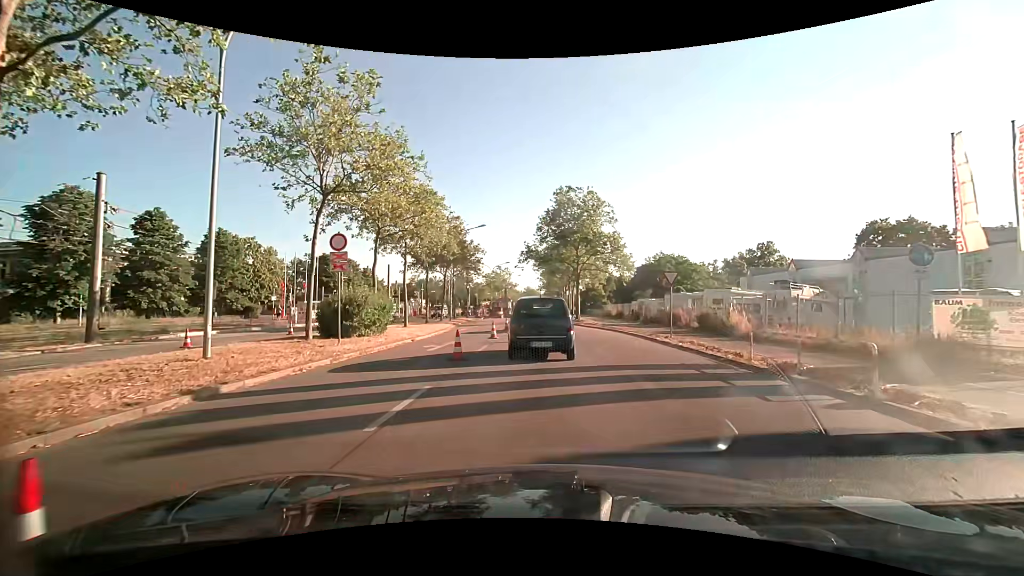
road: primary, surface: asphalt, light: Day
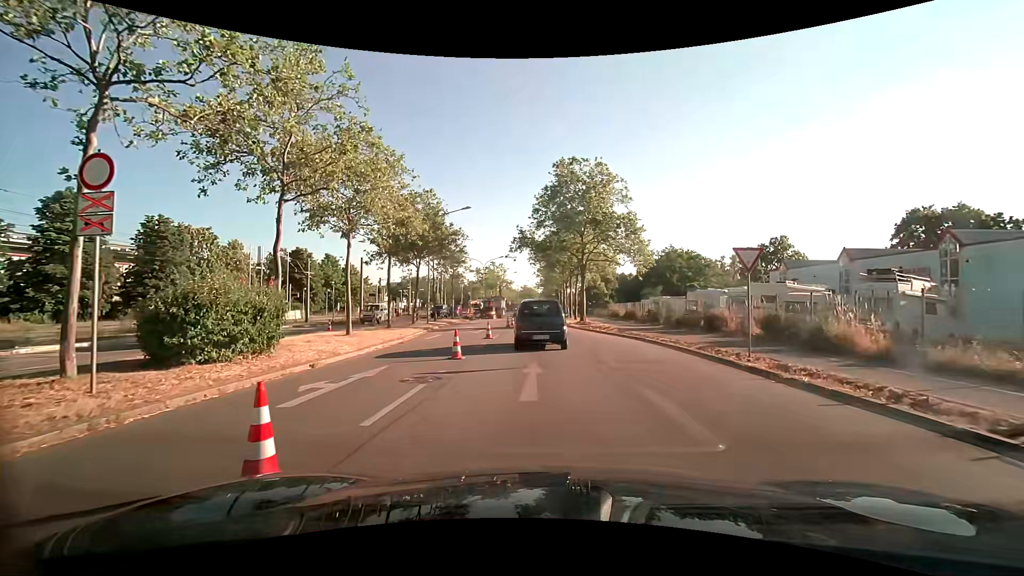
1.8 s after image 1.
(+0.1, +8.9) m; +1°
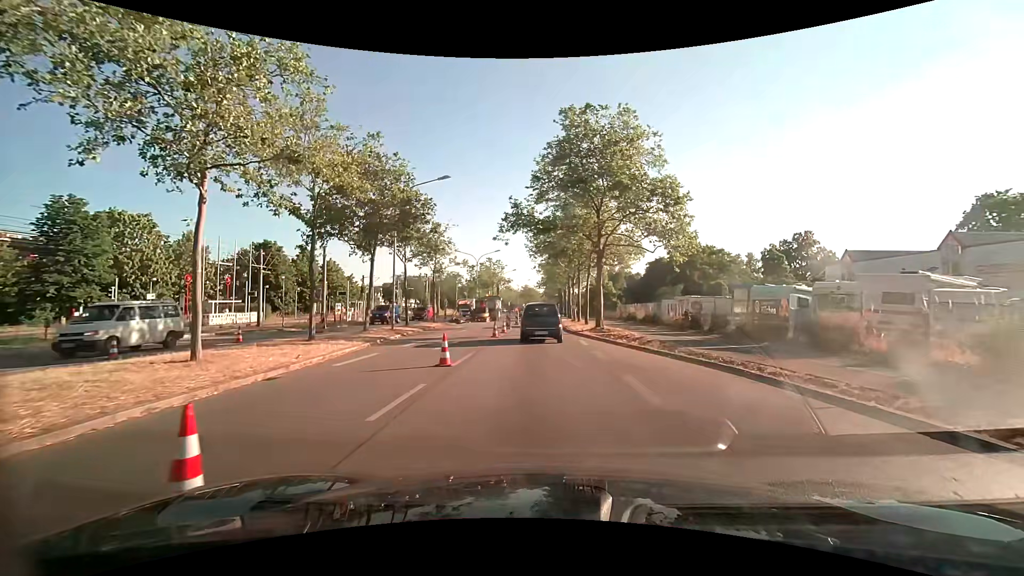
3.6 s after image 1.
(-0.1, +10.3) m; -1°
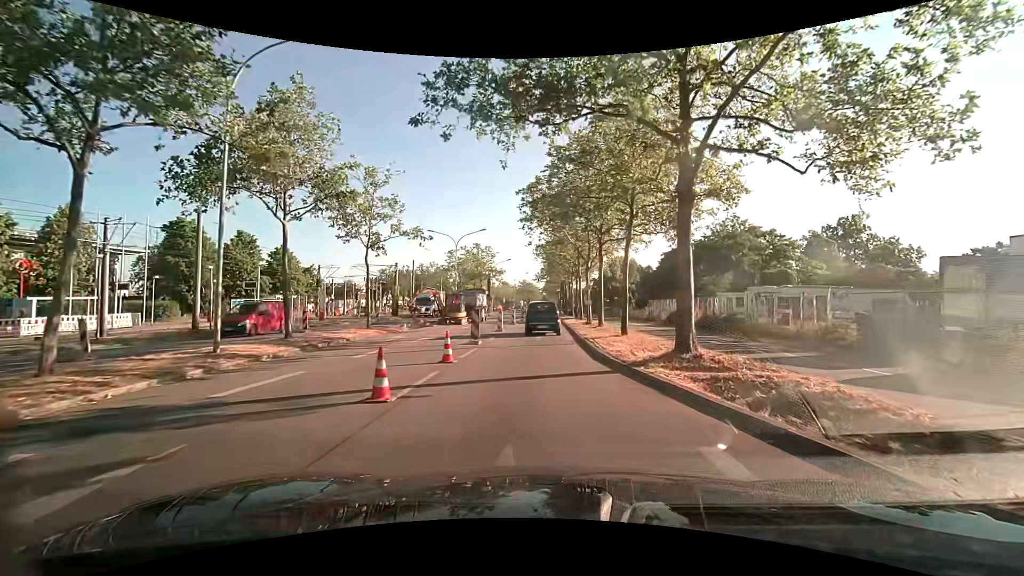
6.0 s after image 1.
(0.0, +17.1) m; 0°
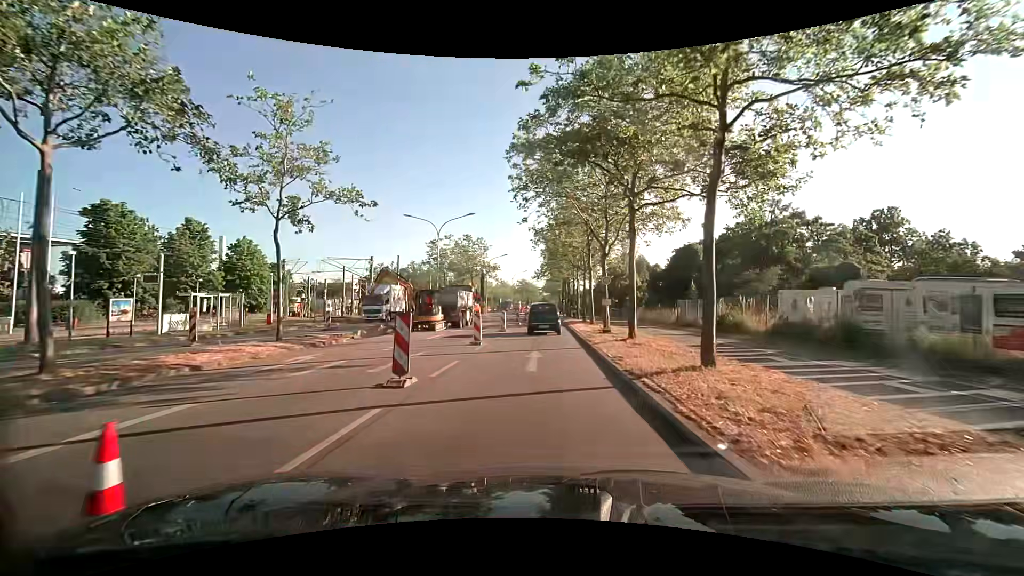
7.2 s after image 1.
(0.0, +9.6) m; 0°
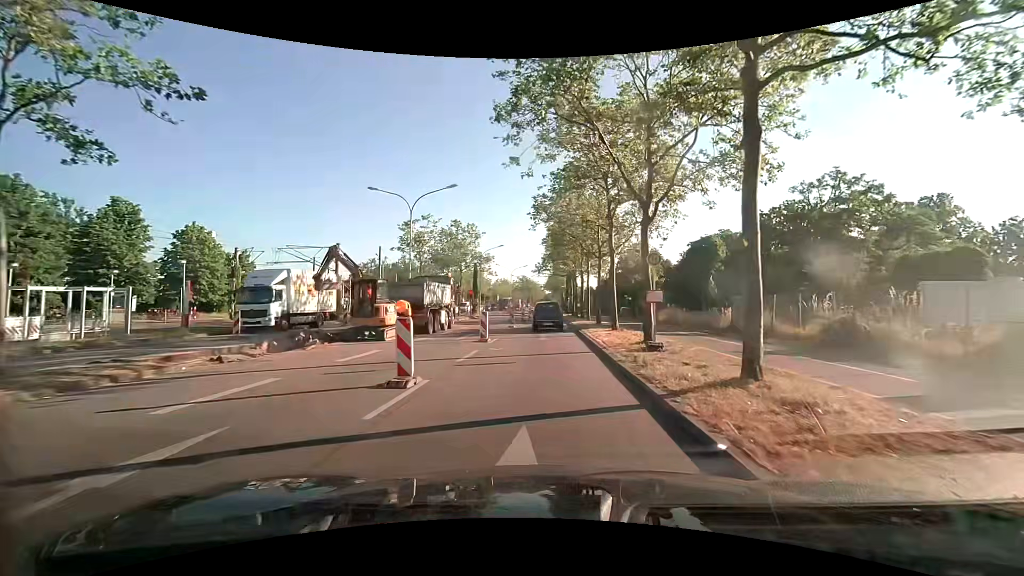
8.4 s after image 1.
(-0.1, +9.9) m; 0°
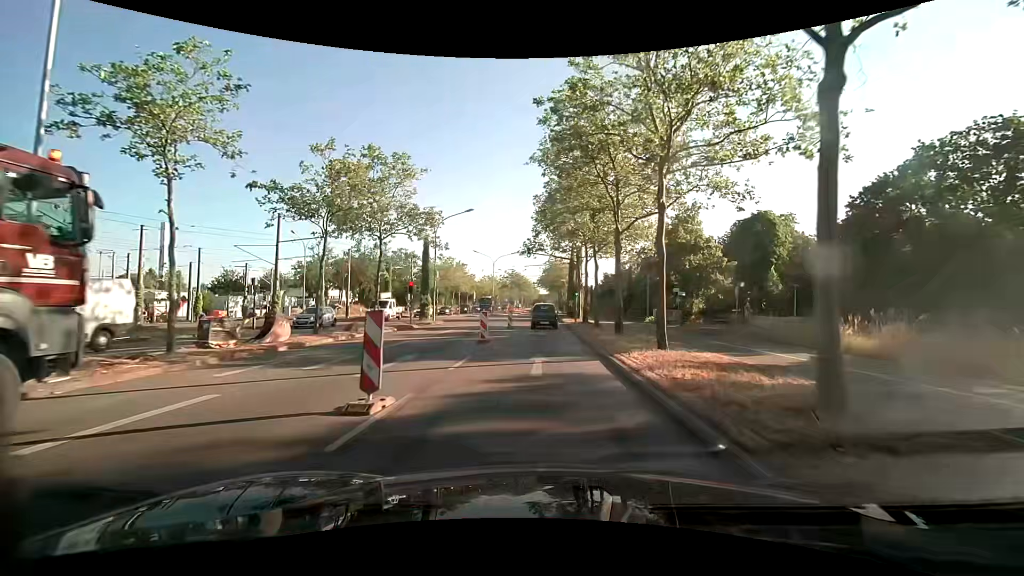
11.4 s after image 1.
(+0.1, +26.0) m; +1°
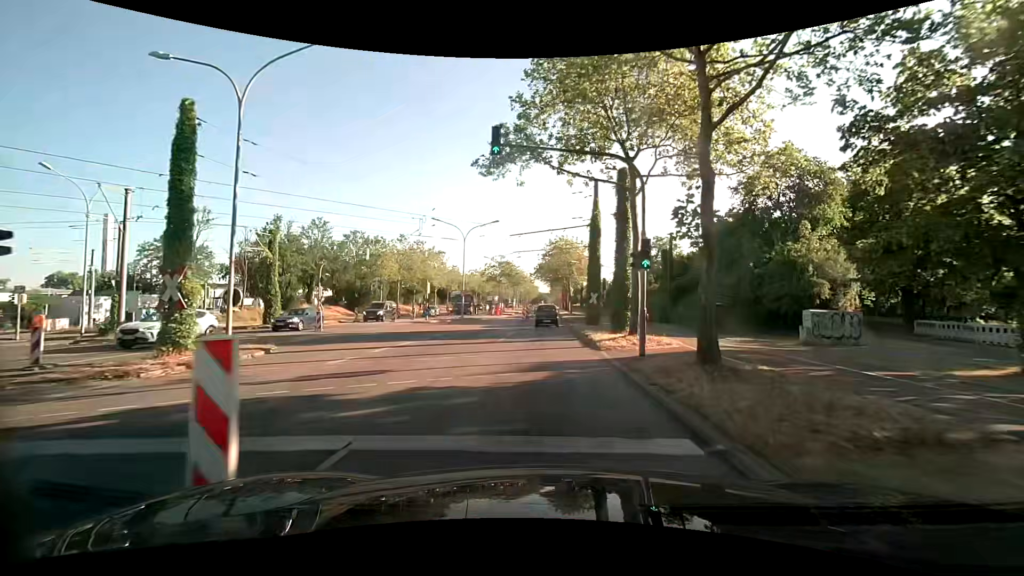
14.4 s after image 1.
(0.0, +28.3) m; 0°
